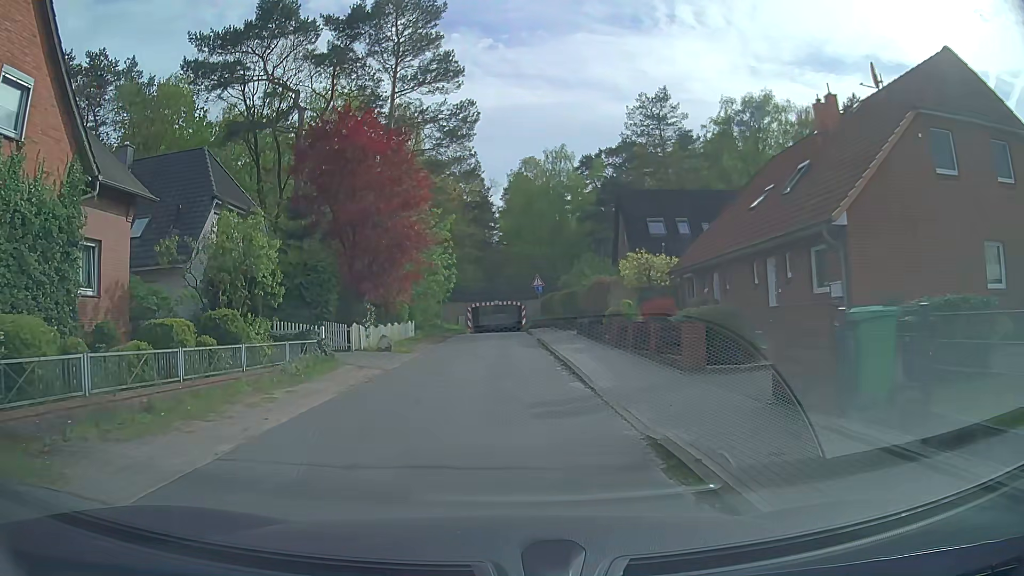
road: residential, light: Day
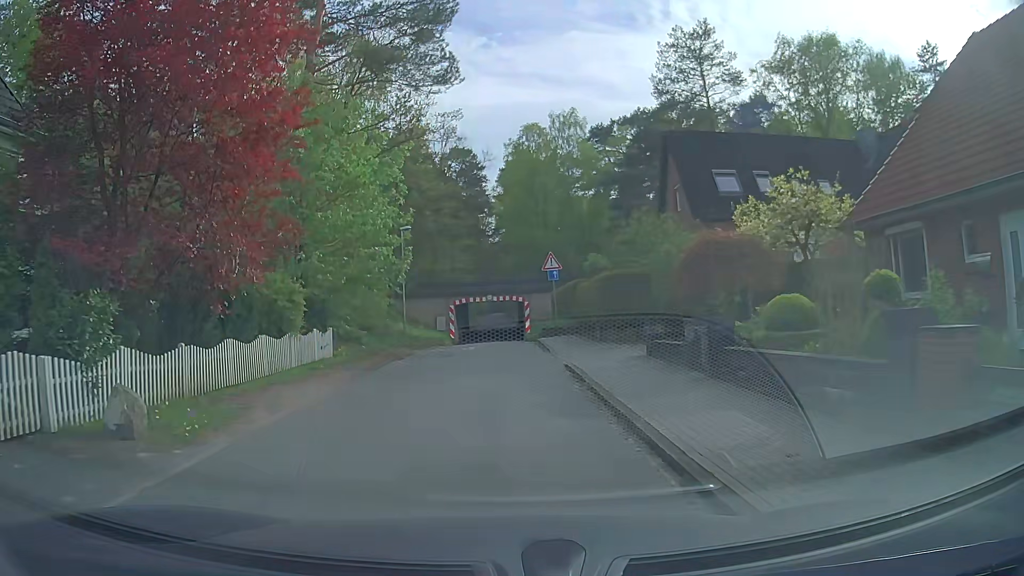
(+0.1, +16.2) m; 0°
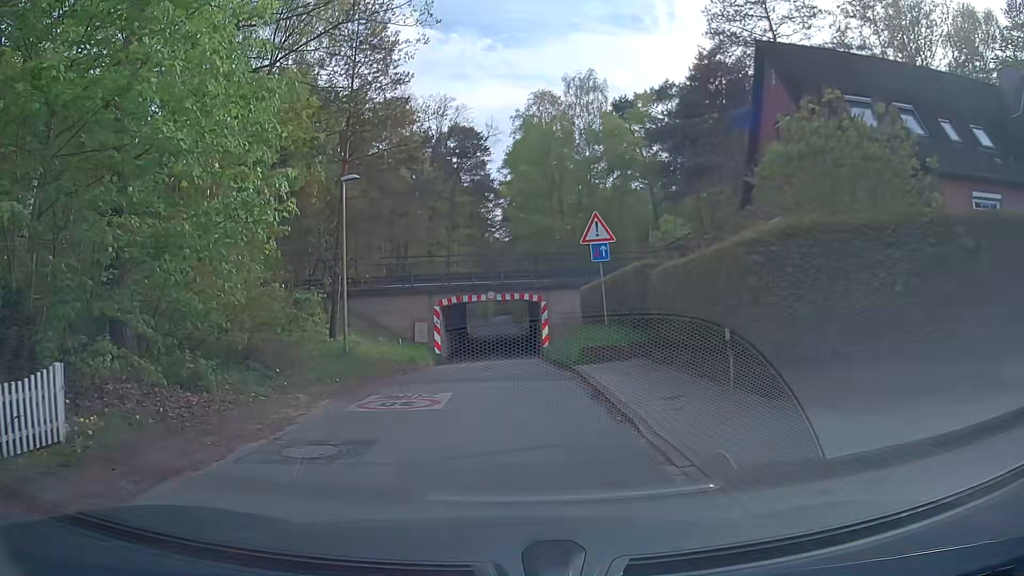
(0.0, +12.6) m; -1°
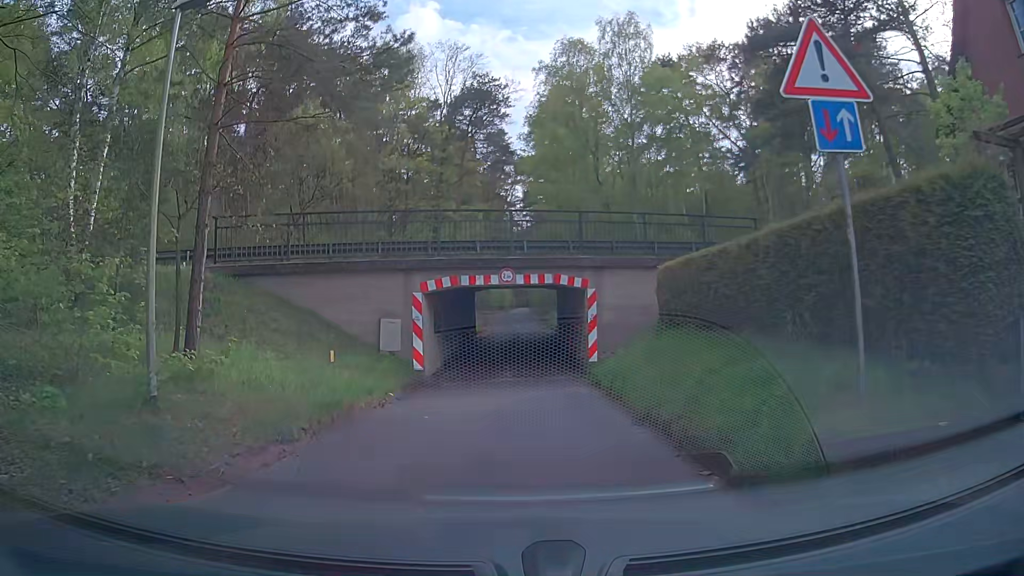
(-0.1, +11.3) m; -1°
